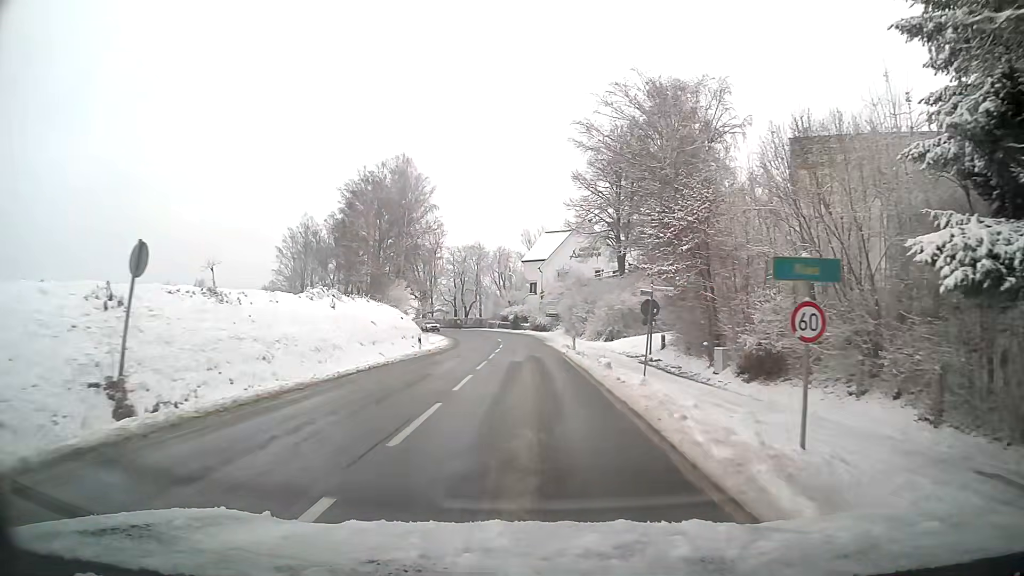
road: tertiary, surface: asphalt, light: Day
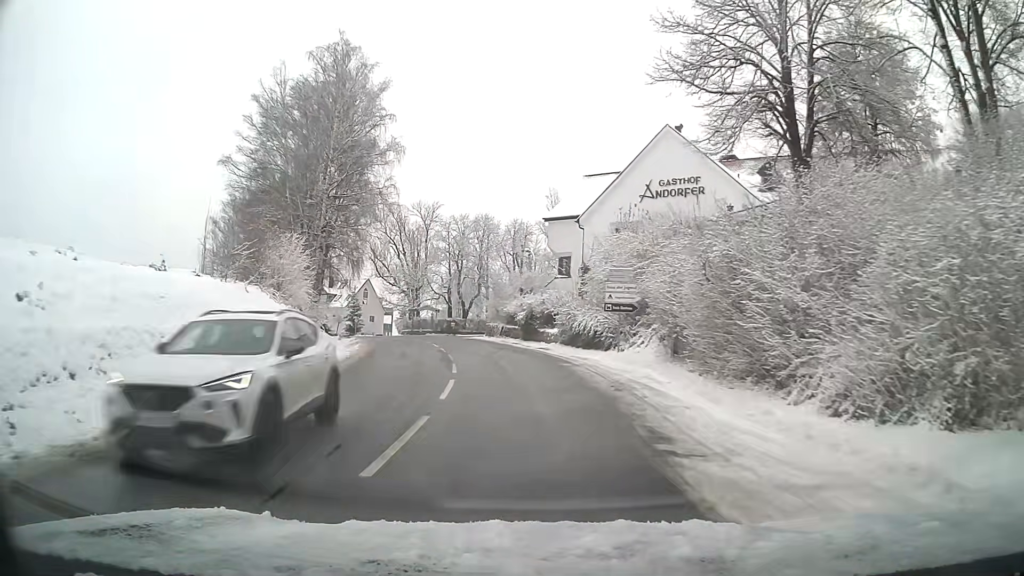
(-0.6, +38.8) m; -3°
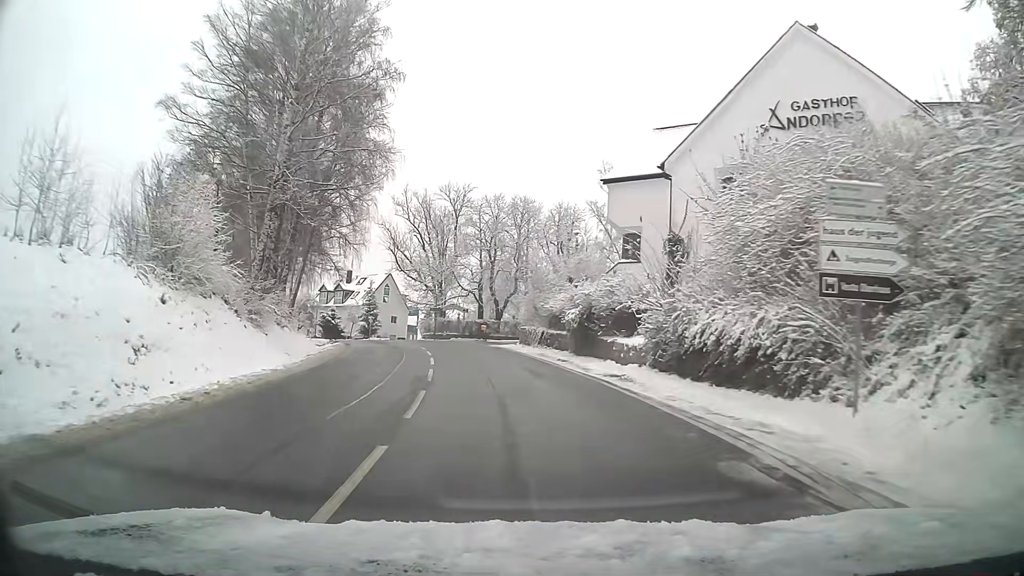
(-0.5, +15.1) m; -4°
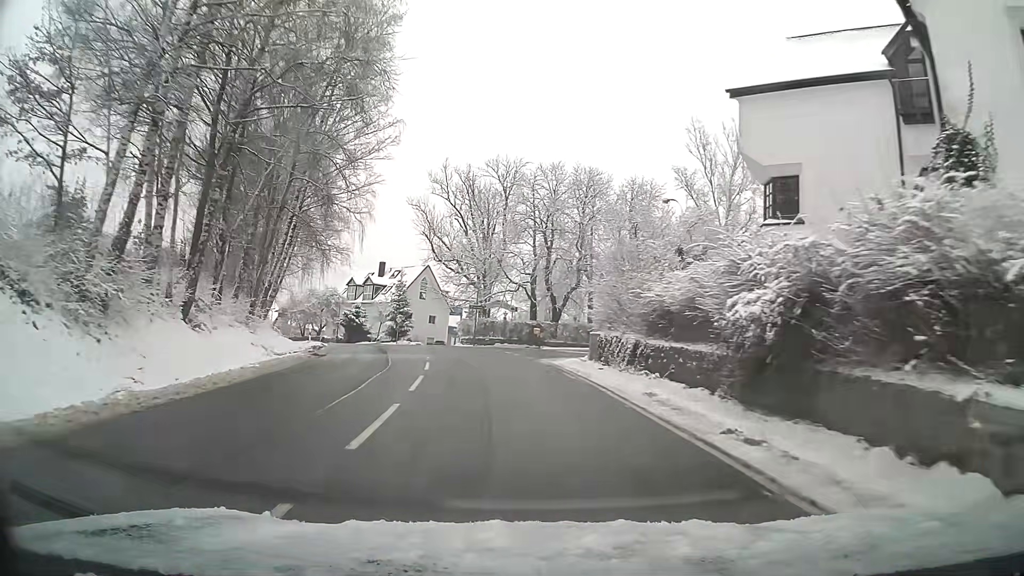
(-0.7, +15.2) m; -5°
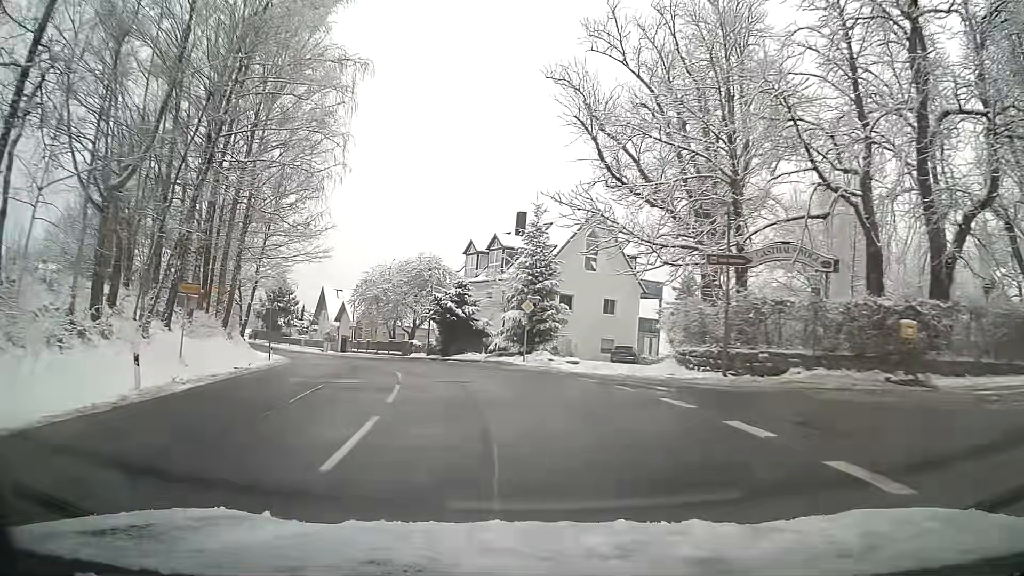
(-4.8, +37.8) m; -16°
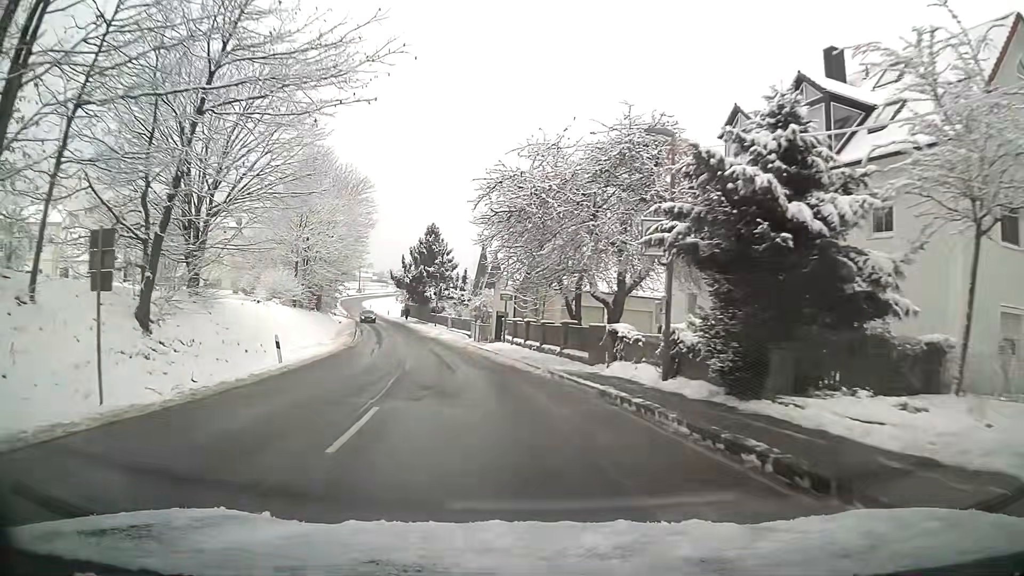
(-4.5, +29.8) m; -17°
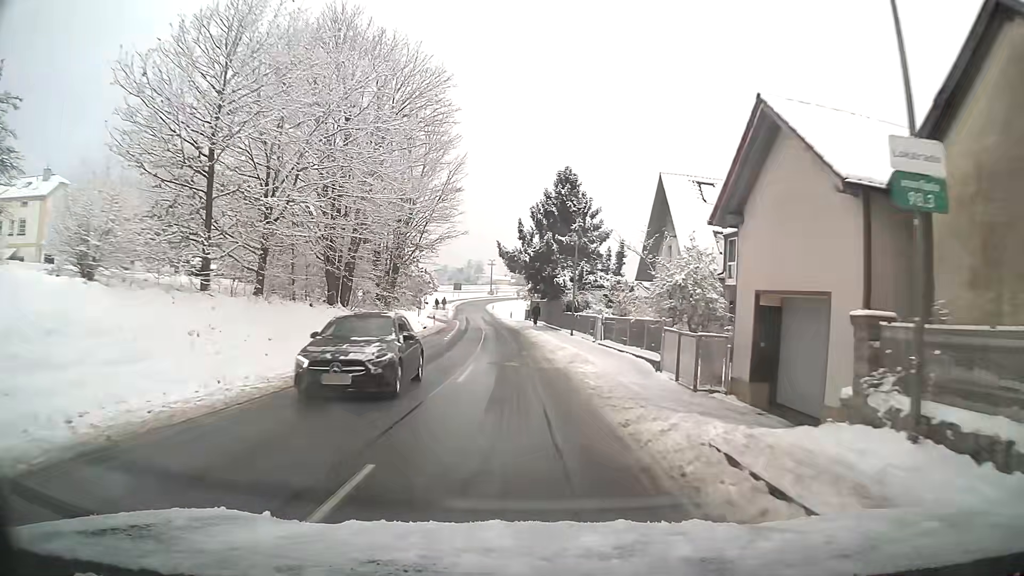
(-3.3, +29.0) m; -11°
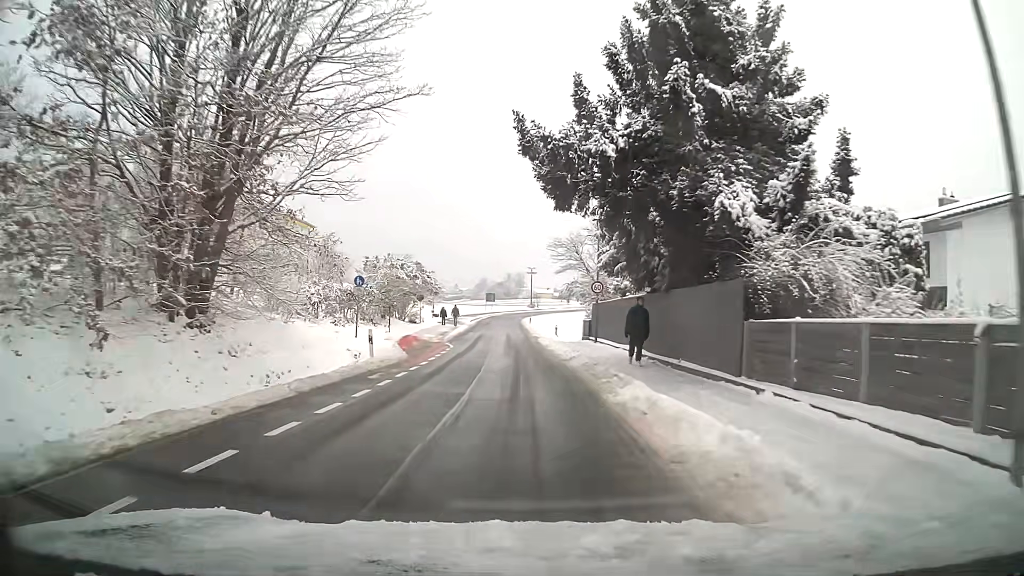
(-1.0, +30.5) m; -4°
(0, +10) (0, +20) (-1, +30) (-1, +40) (-1, +50) (-2, +60) (-2, +70) (-2, +80) (-2, +90) (-2, +100) m
